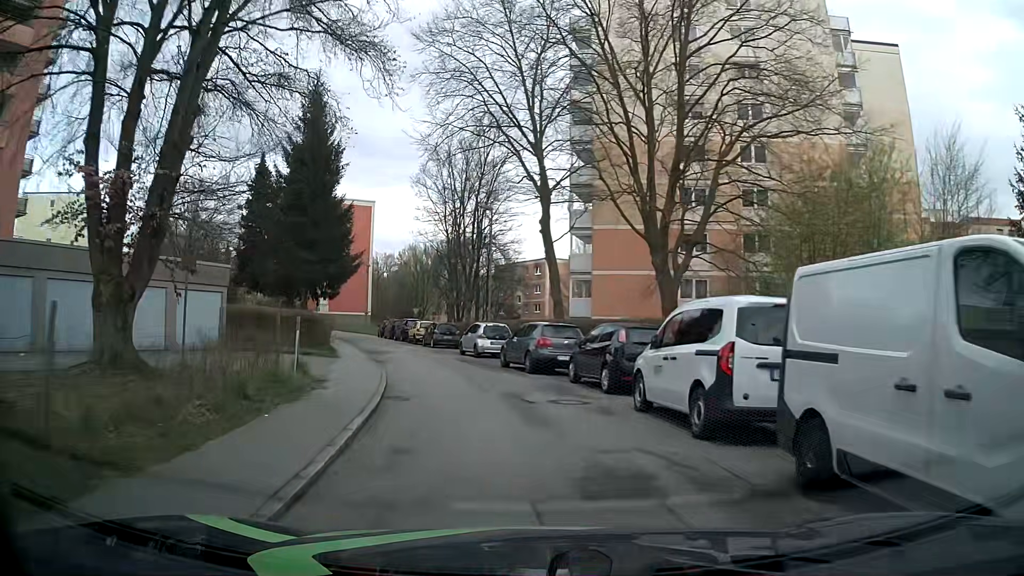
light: Day
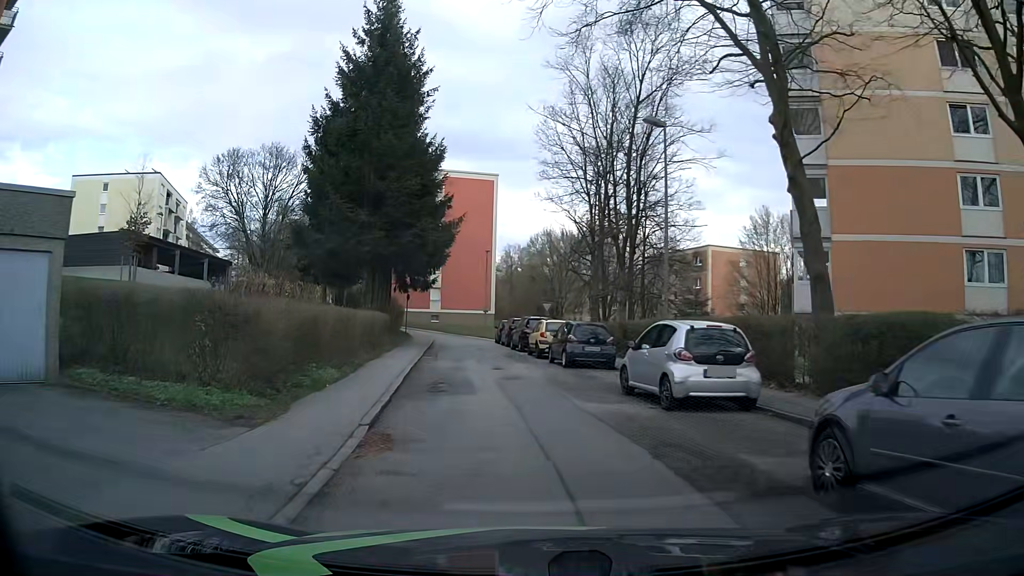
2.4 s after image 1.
(-1.8, +16.6) m; -13°
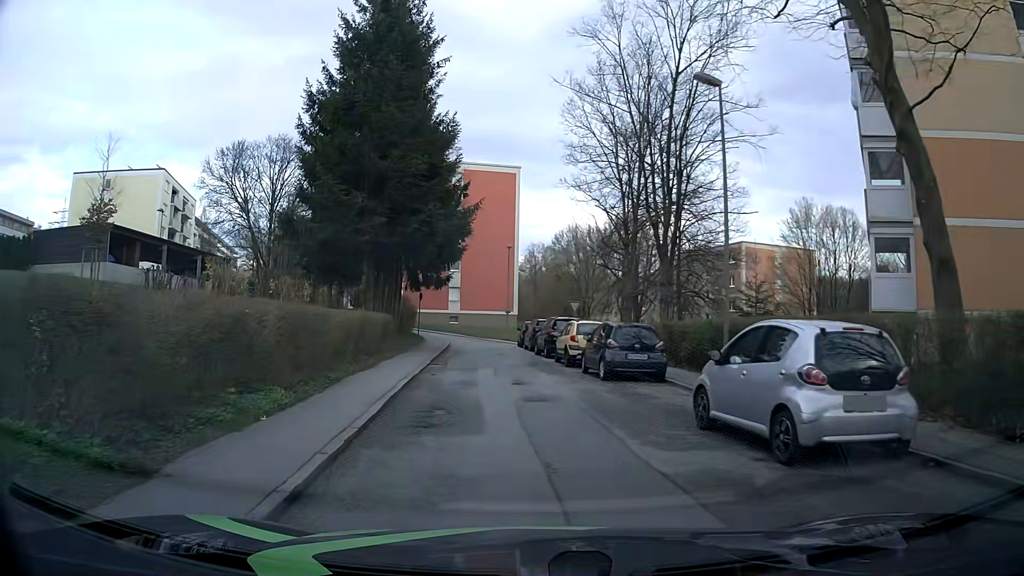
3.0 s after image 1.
(-0.1, +4.2) m; -1°
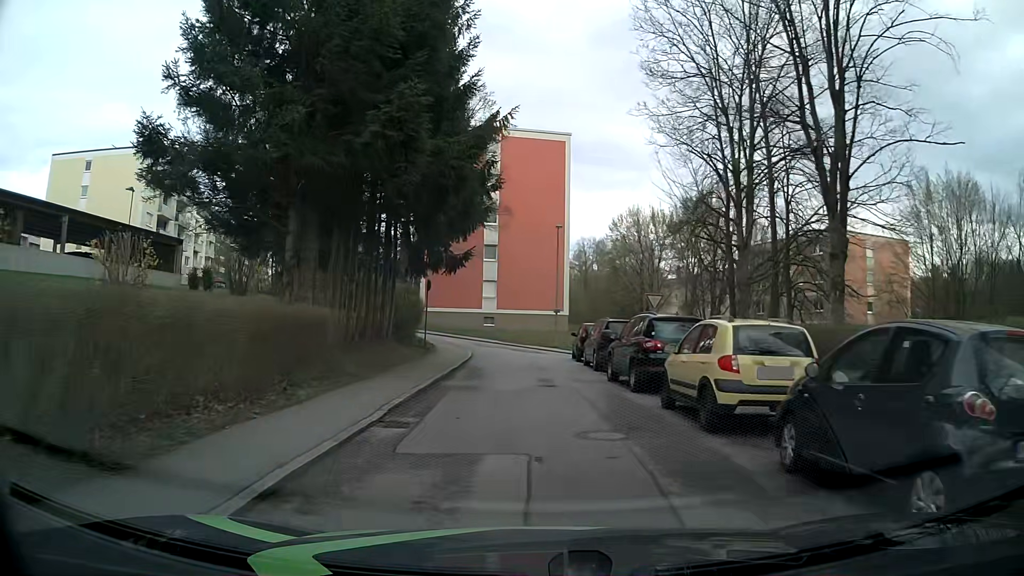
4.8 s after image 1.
(-0.5, +12.6) m; -5°
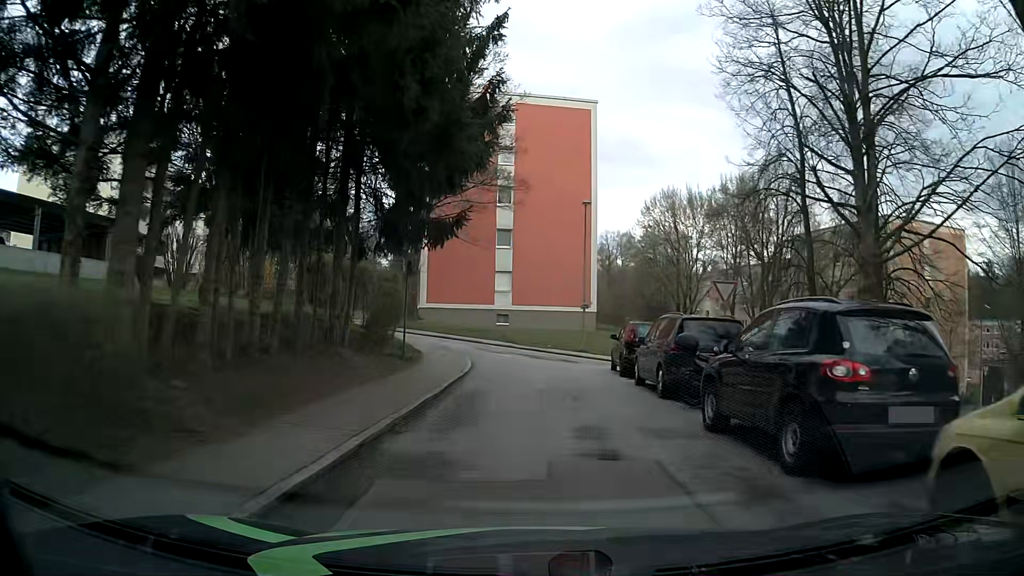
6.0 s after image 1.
(0.0, +7.8) m; -2°
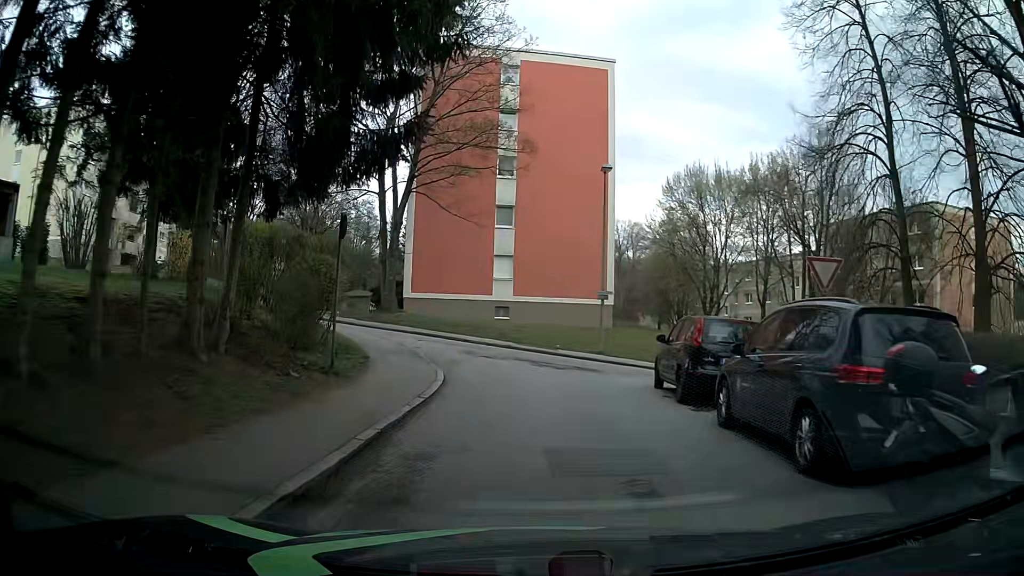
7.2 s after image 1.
(+0.2, +6.8) m; -1°
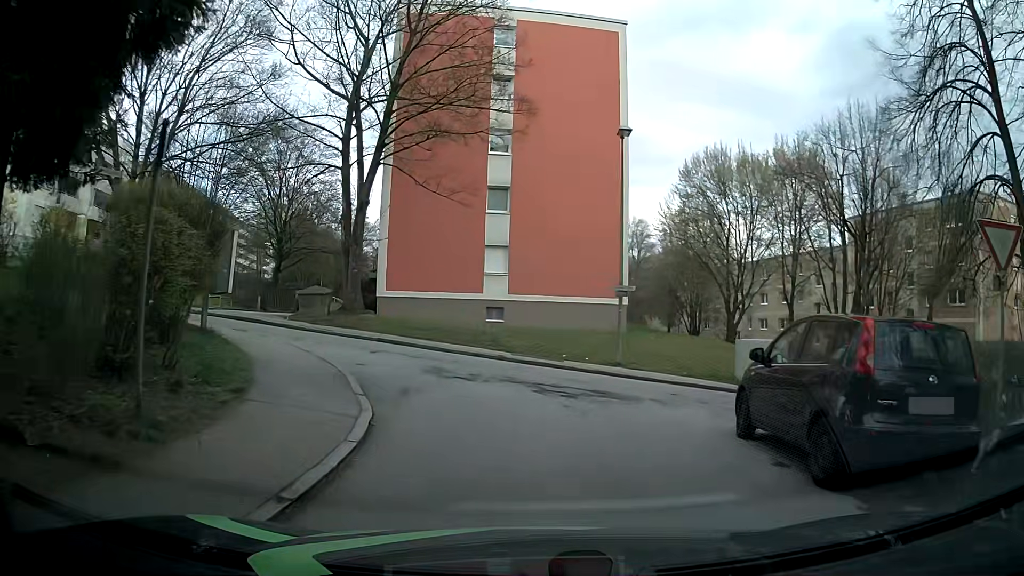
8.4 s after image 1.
(+0.2, +5.9) m; +2°
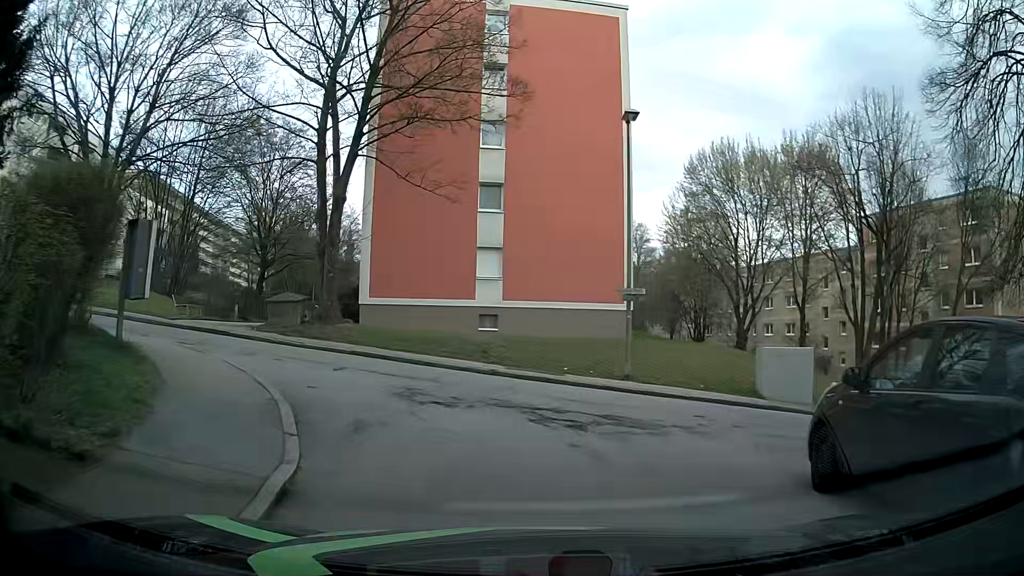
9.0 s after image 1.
(0.0, +2.5) m; +2°
